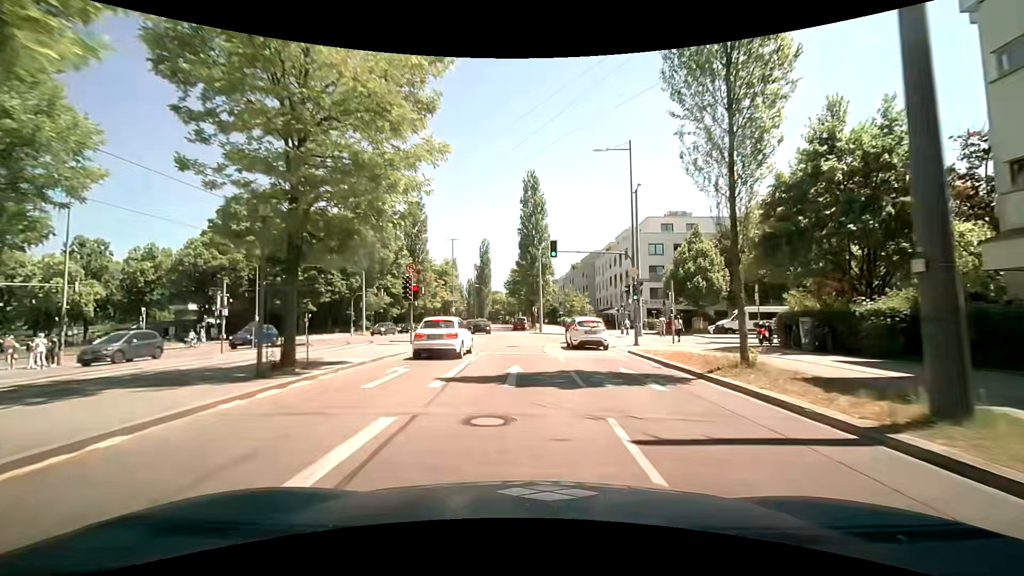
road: secondary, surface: asphalt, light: Day
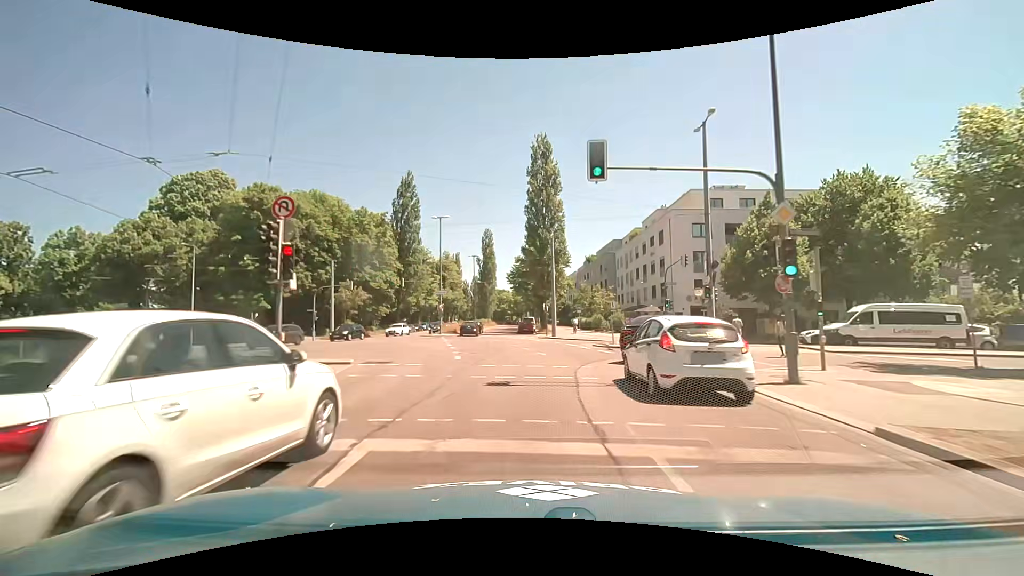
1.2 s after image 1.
(-0.3, +14.6) m; -2°
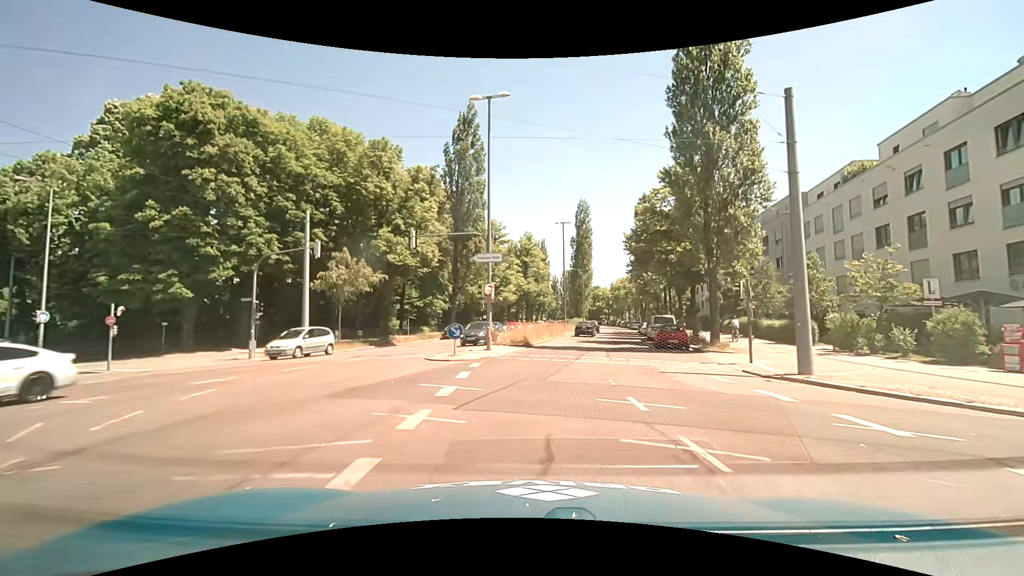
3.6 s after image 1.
(-2.9, +28.9) m; -10°
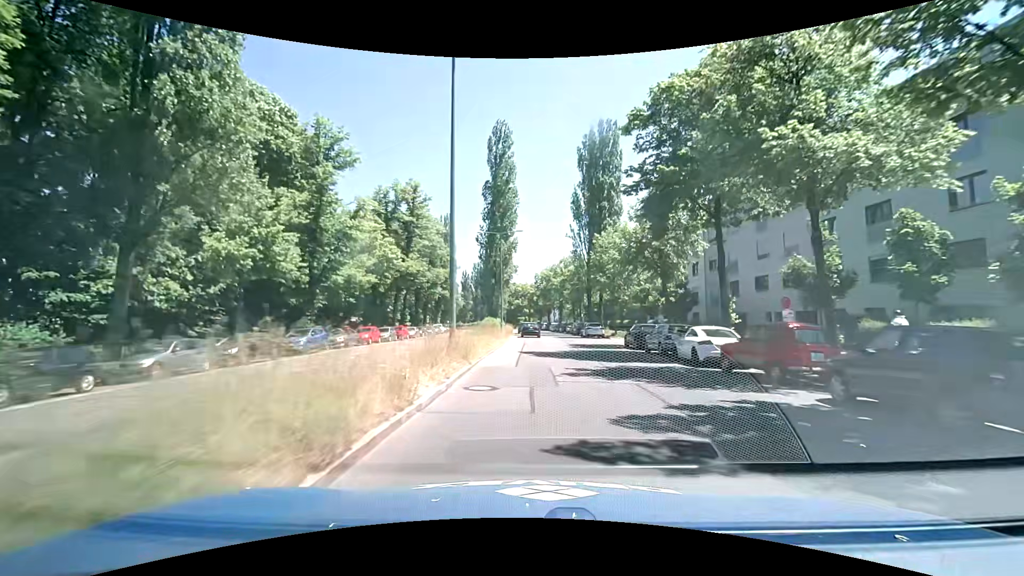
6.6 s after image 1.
(+3.2, +38.6) m; +9°
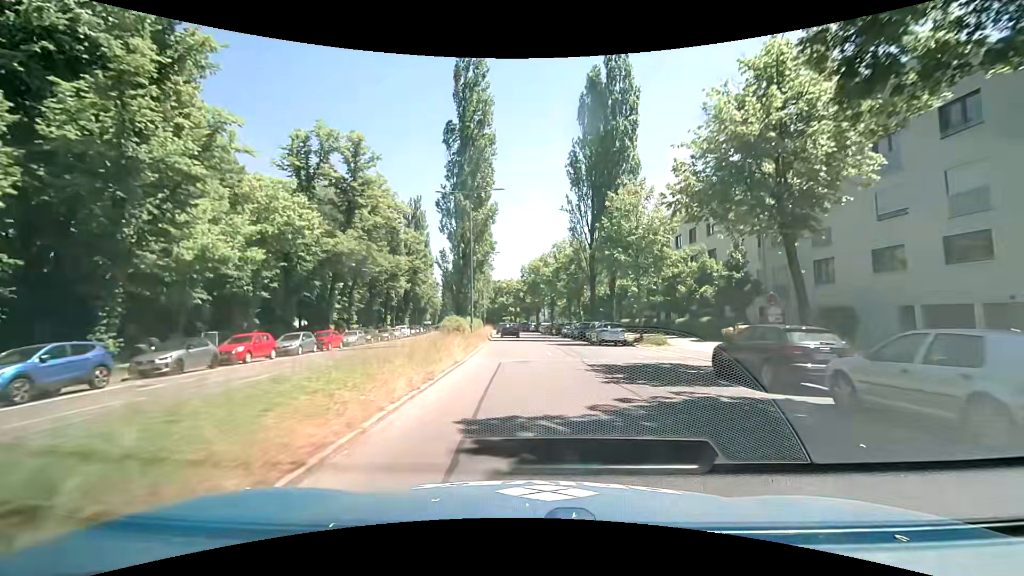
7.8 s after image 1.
(+0.3, +16.3) m; +2°
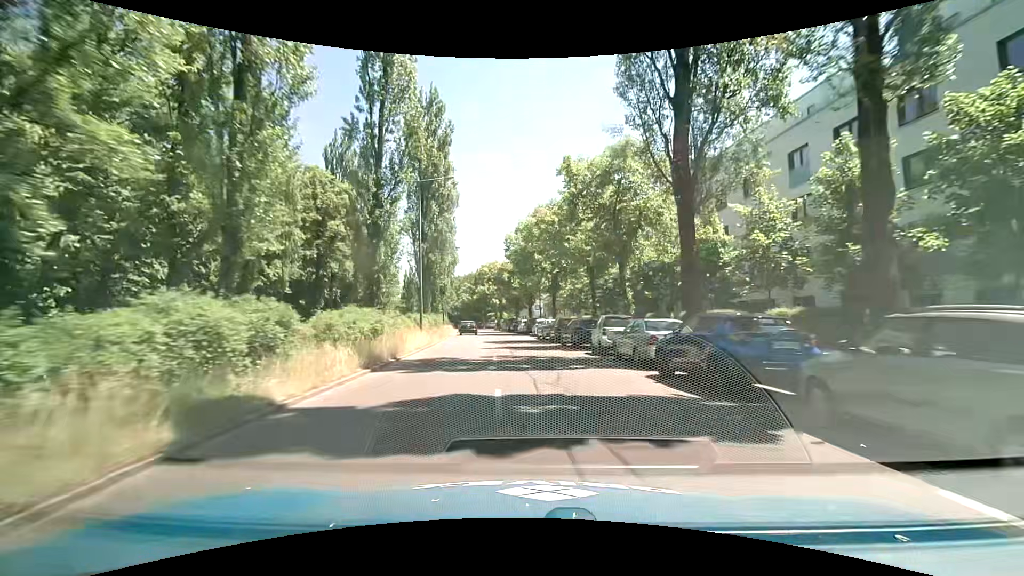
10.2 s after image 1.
(+0.4, +32.4) m; +1°
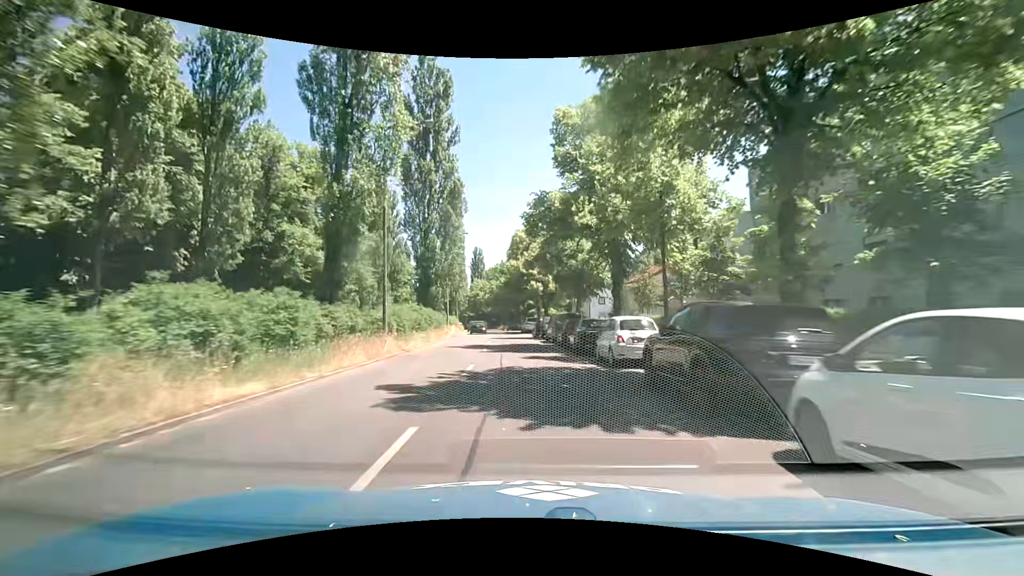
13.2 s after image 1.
(-1.9, +39.5) m; -5°
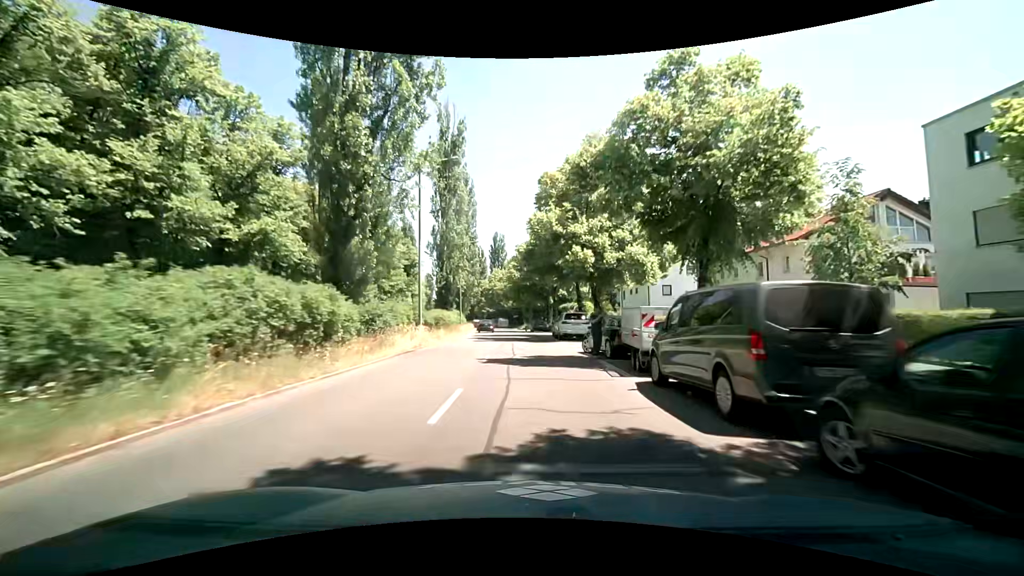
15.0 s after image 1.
(-1.2, +23.9) m; -4°
(0, +10) (0, +20) (0, +30) (-1, +40) (-1, +50) (-2, +60) (-3, +70) (-4, +80) (-5, +90) (-6, +100) m
